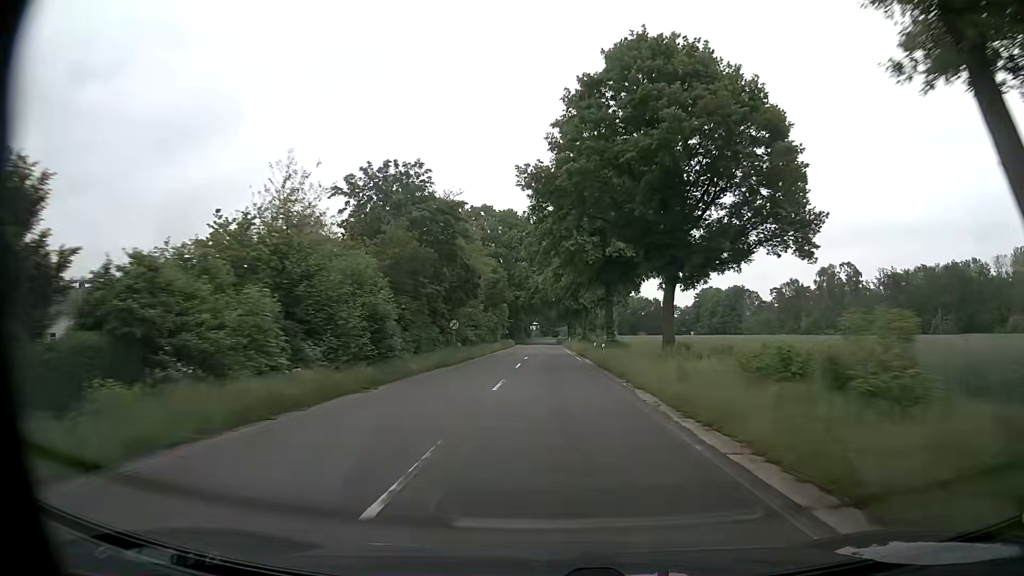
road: secondary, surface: asphalt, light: Day
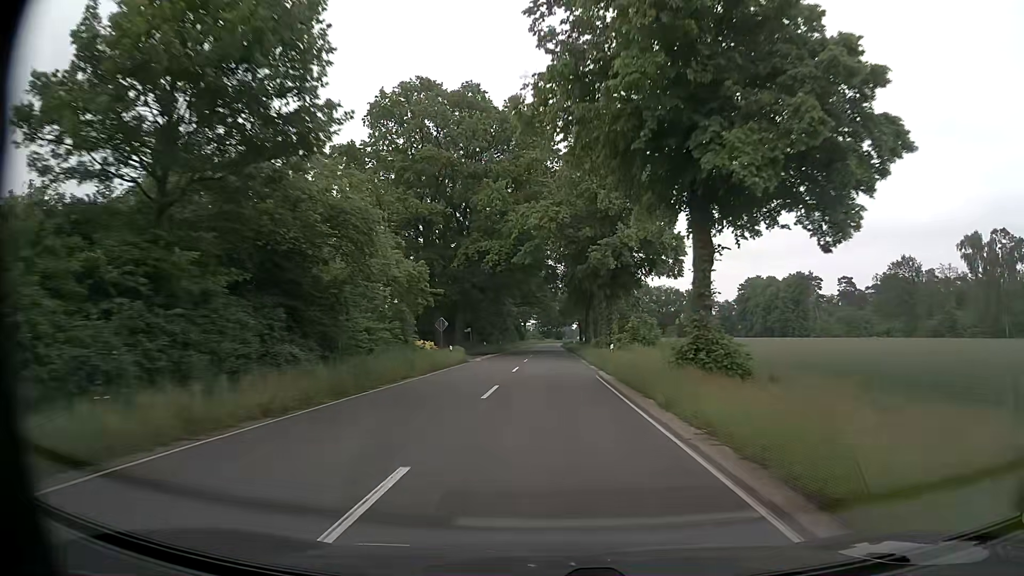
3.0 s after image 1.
(0.0, +61.5) m; 0°
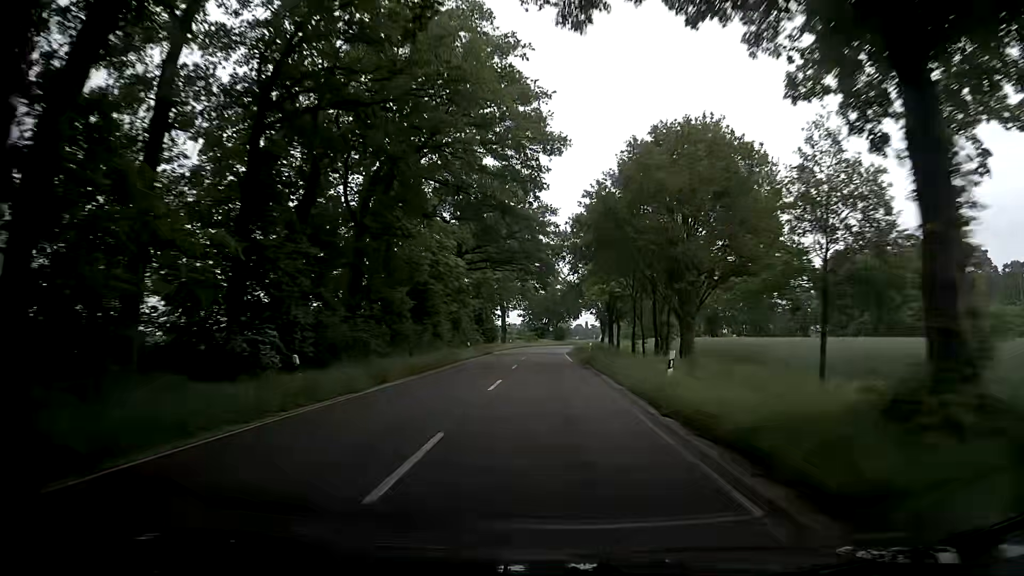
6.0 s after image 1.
(0.0, +70.4) m; 0°
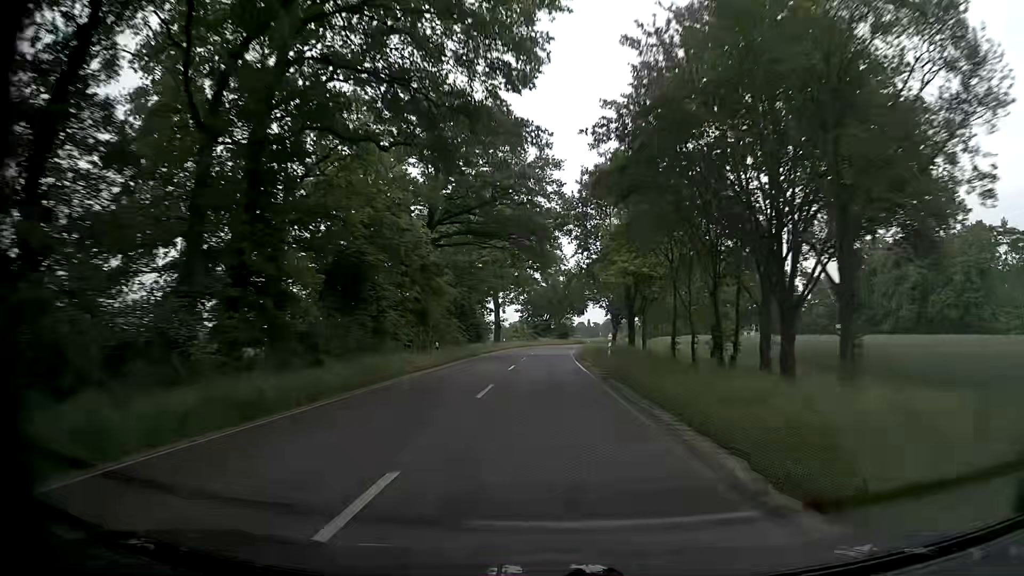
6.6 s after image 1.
(-0.1, +14.9) m; -1°
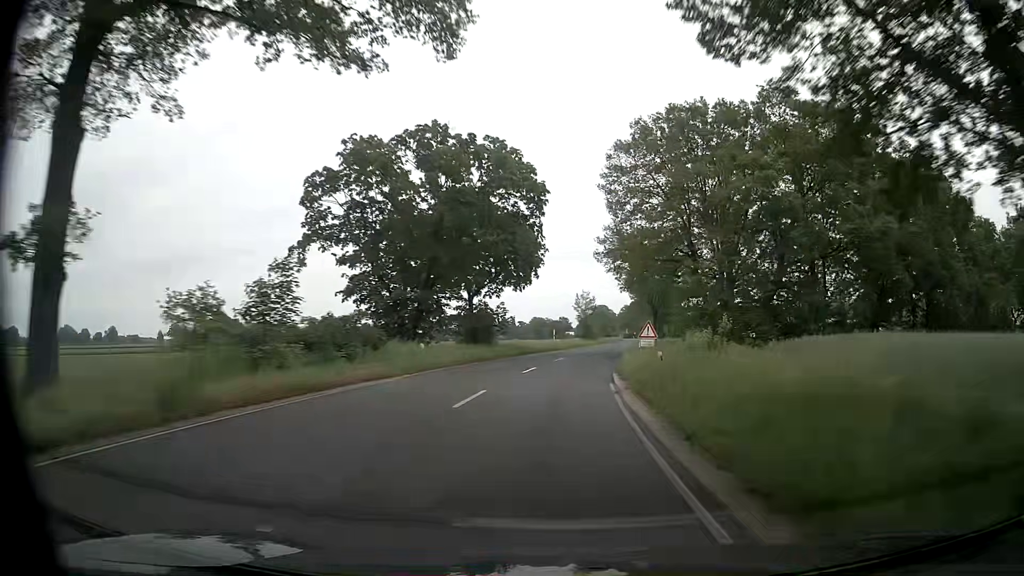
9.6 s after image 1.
(+2.6, +74.3) m; +7°
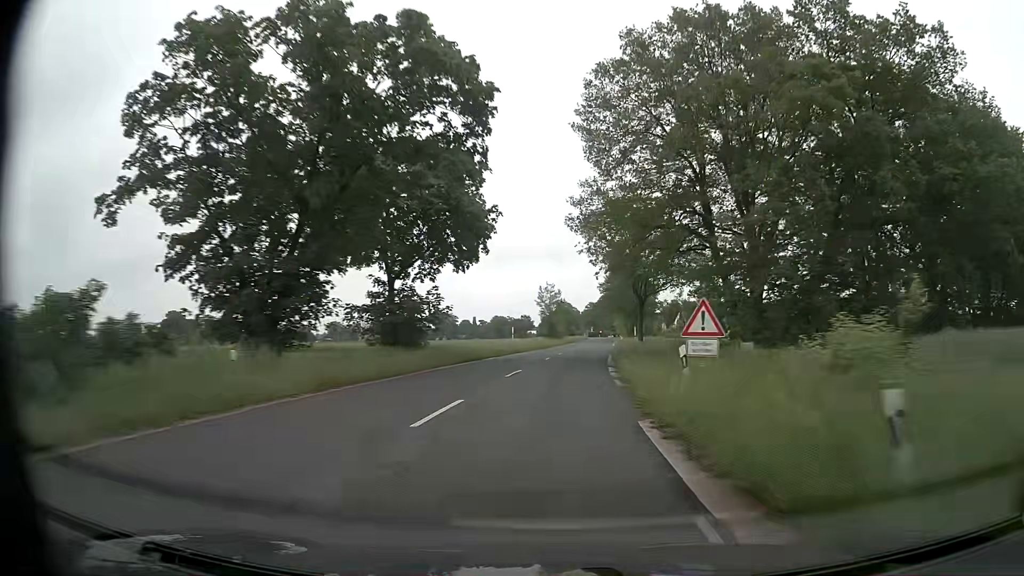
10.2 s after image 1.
(+0.5, +15.2) m; +3°
(0, +10) (+1, +20) (+1, +30) (+2, +40) (+3, +50) (+4, +60) (+5, +70) (+6, +80) (+7, +90) (+8, +100) m
